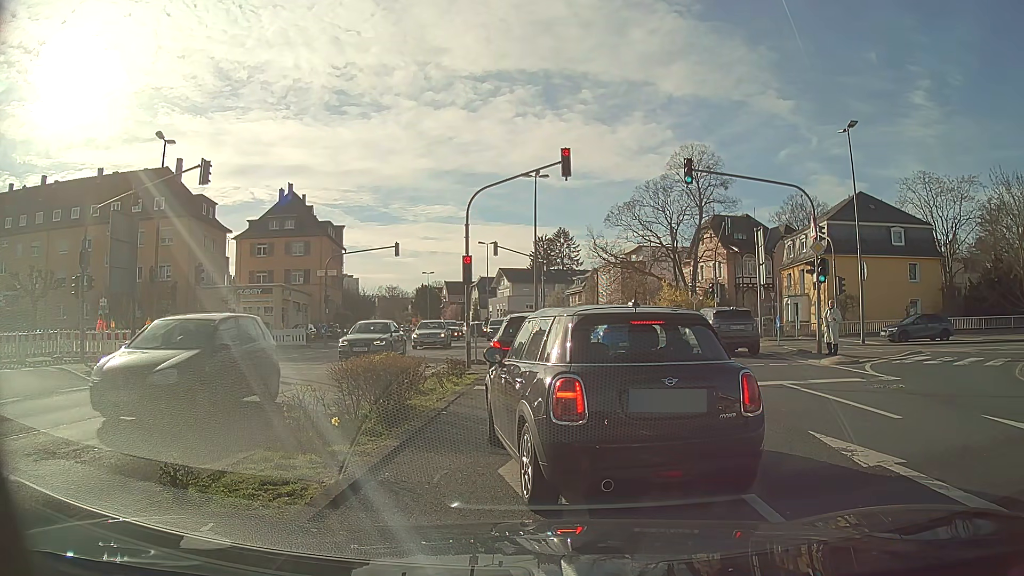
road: tertiary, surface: asphalt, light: Day
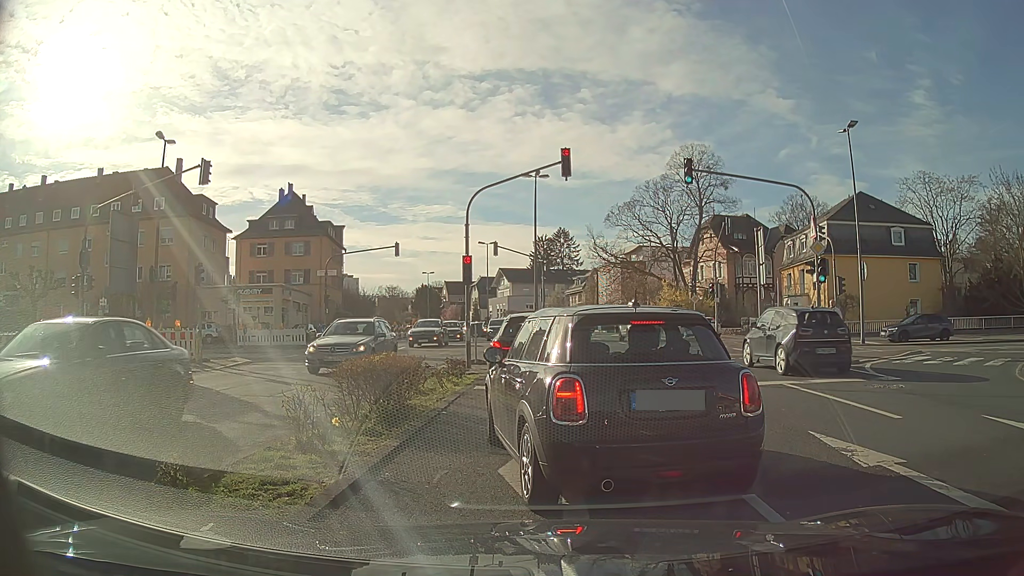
(0.0, 0.0) m; 0°
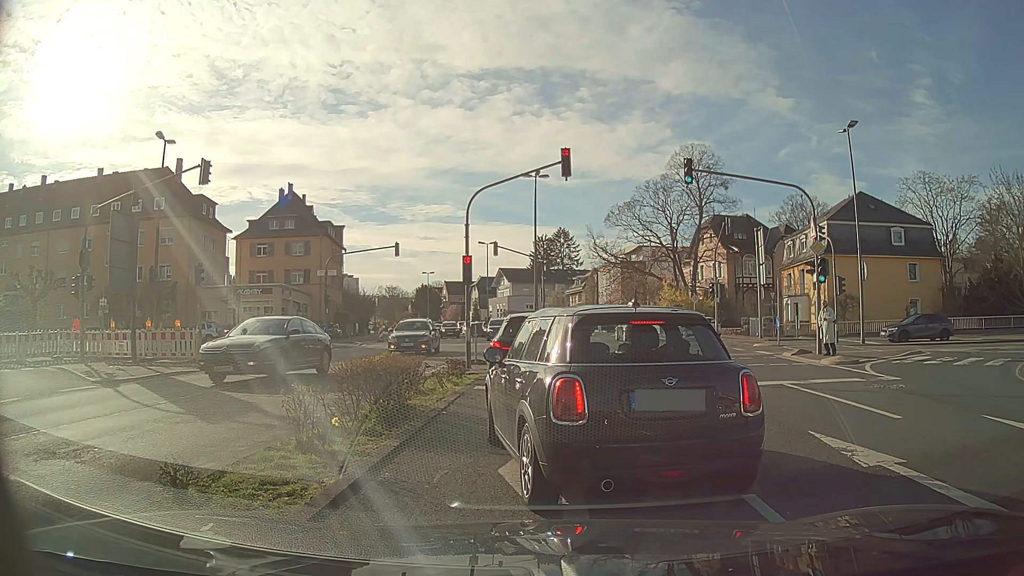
(0.0, 0.0) m; 0°
